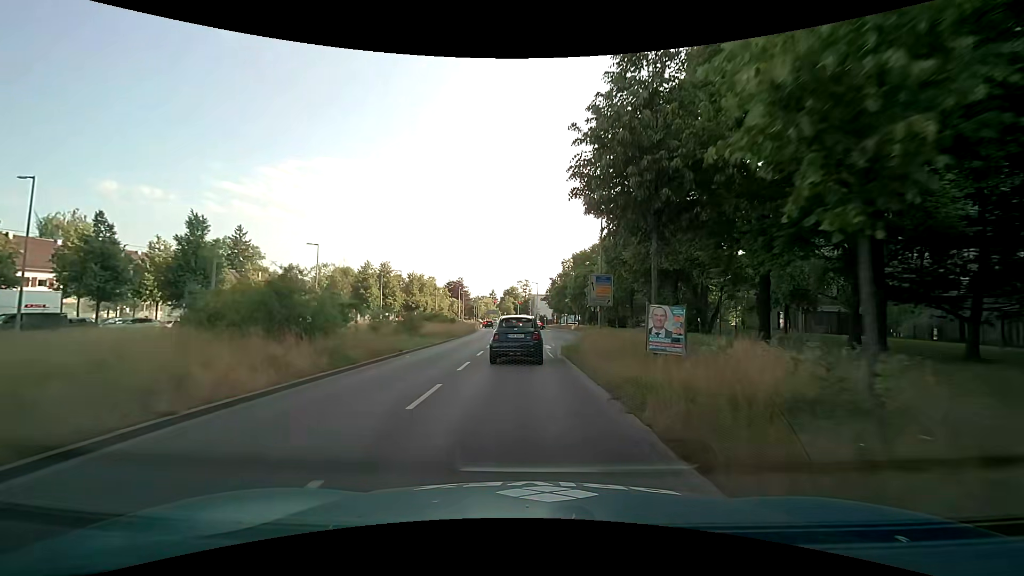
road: primary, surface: asphalt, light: Day
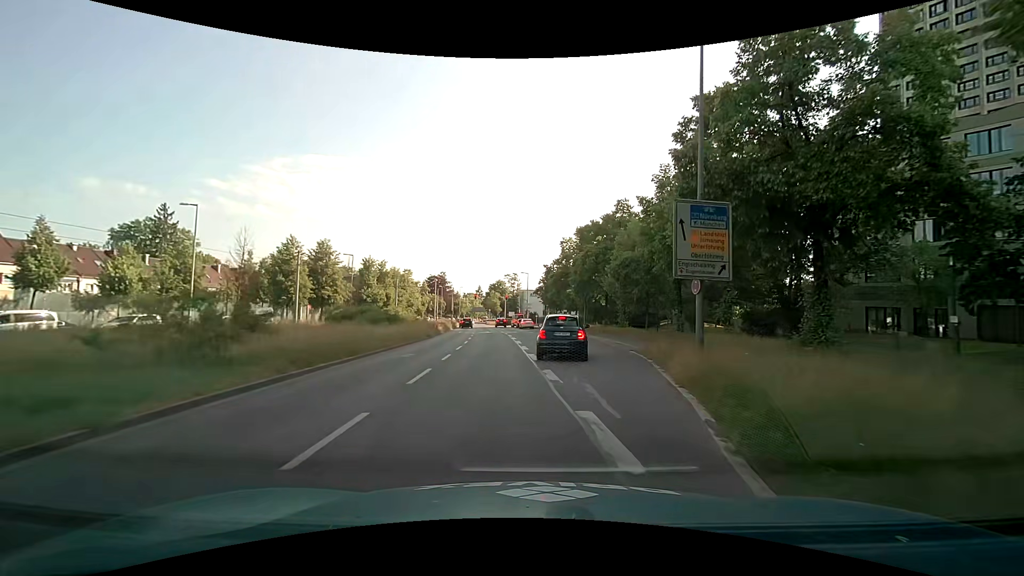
(0.0, +20.9) m; +2°
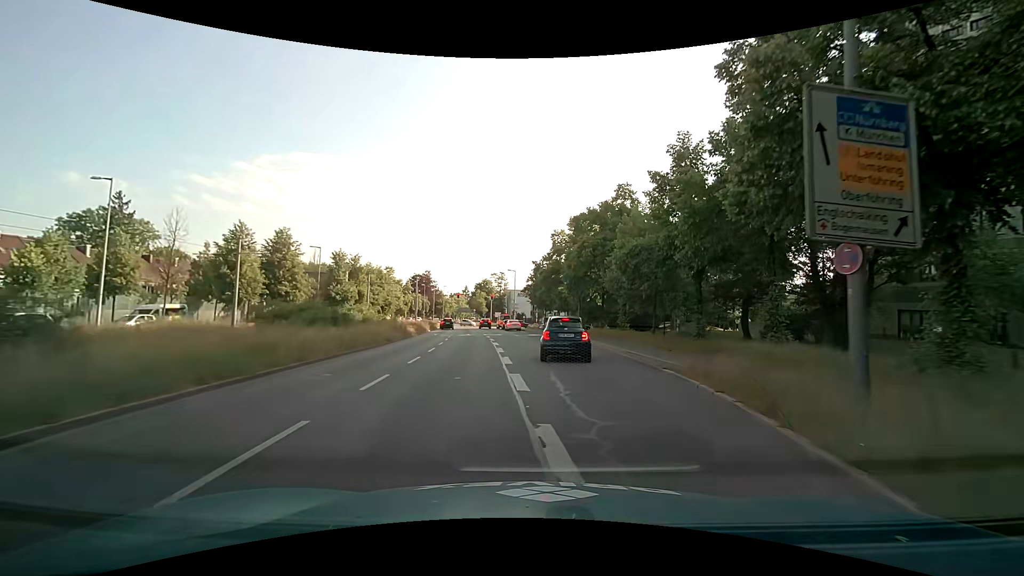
(0.0, +6.9) m; +1°
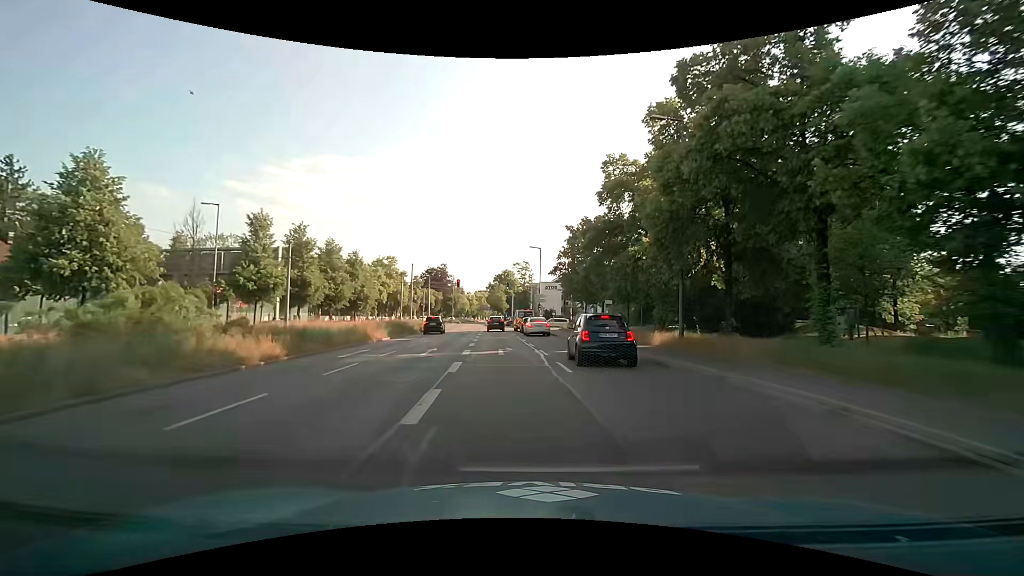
(-0.2, +26.9) m; -3°
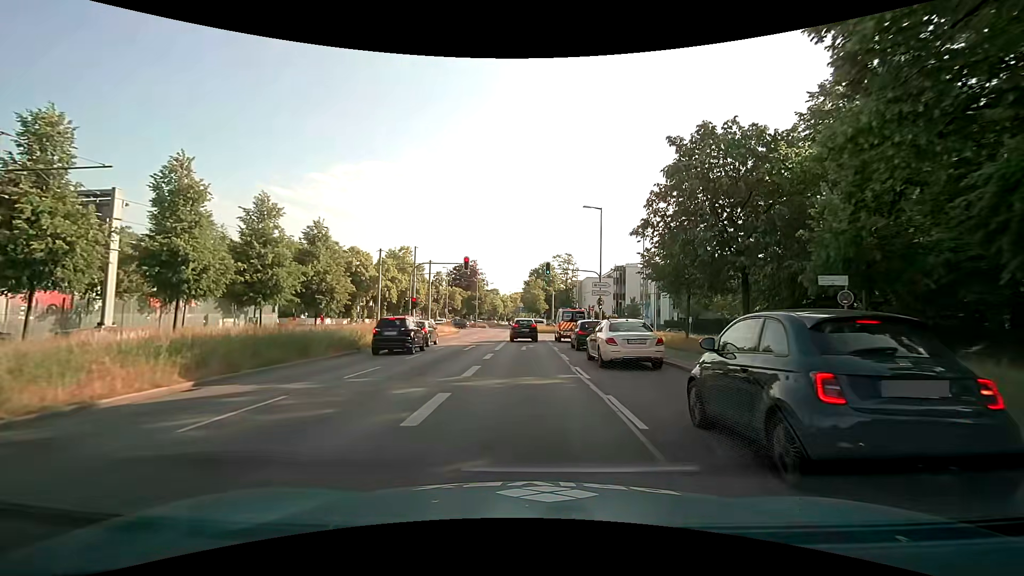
(-1.0, +23.9) m; -5°
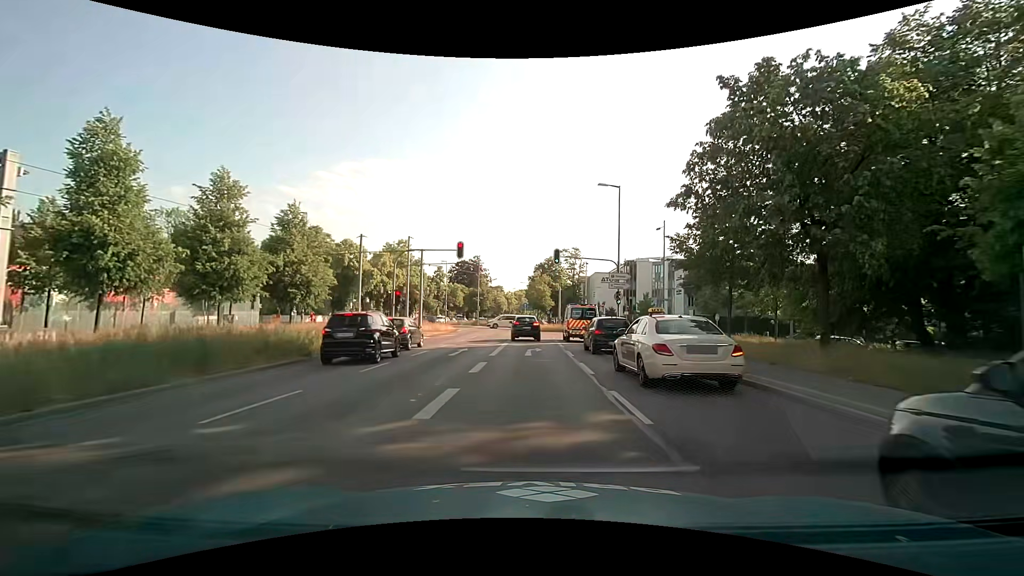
(0.0, +5.8) m; 0°
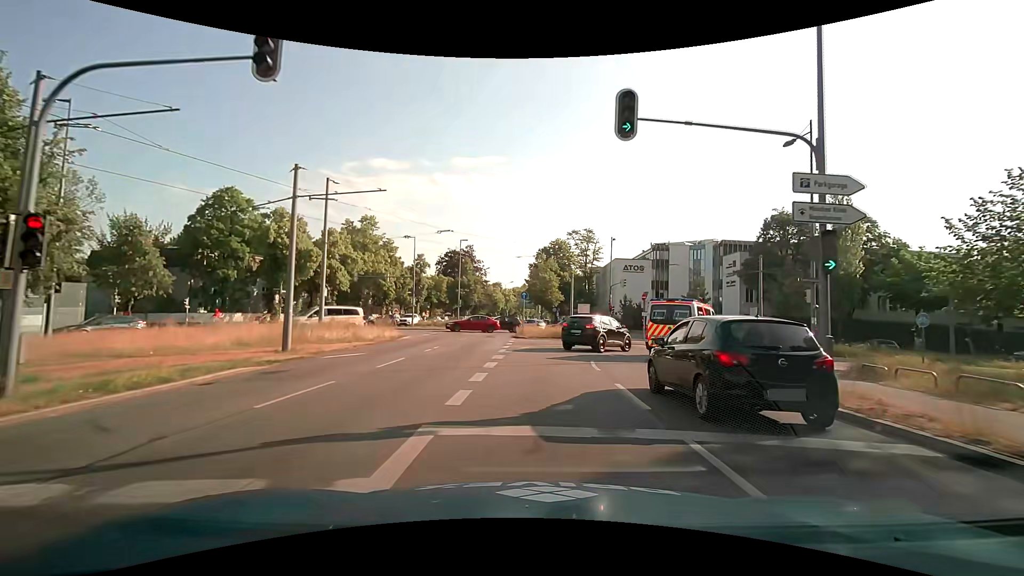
(0.0, +22.8) m; 0°
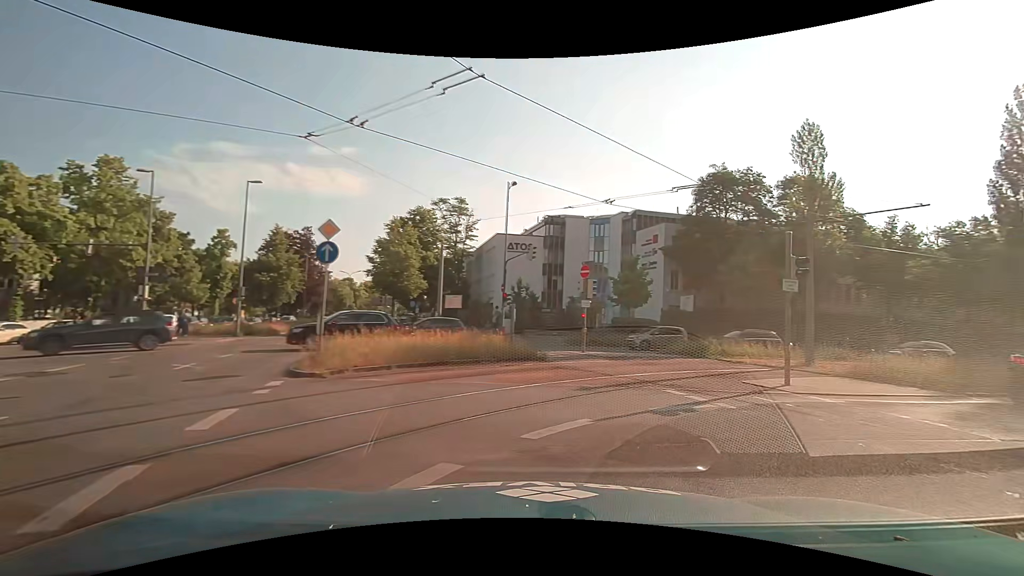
(+0.7, +21.7) m; +16°
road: secondary
